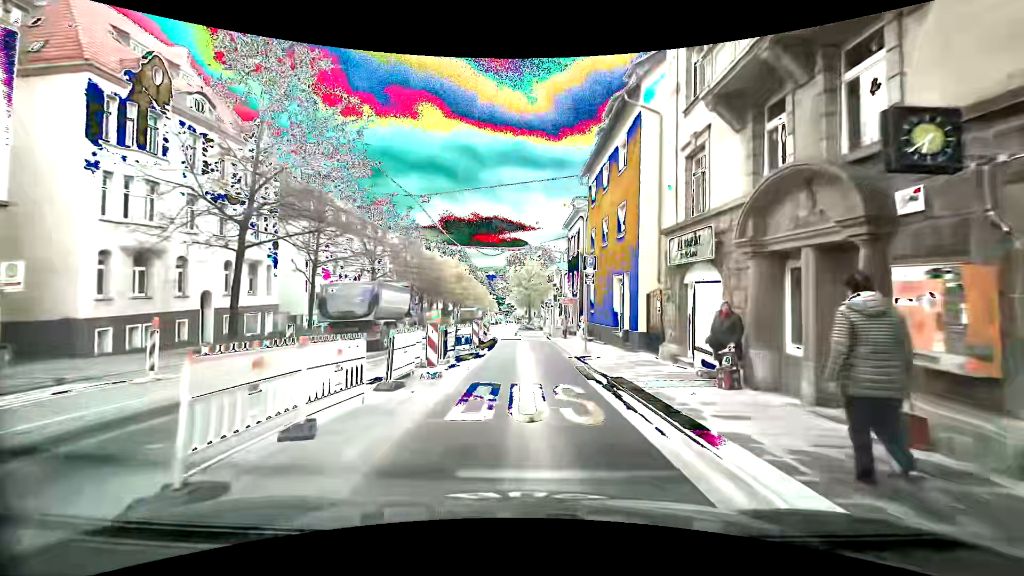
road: secondary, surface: asphalt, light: Day
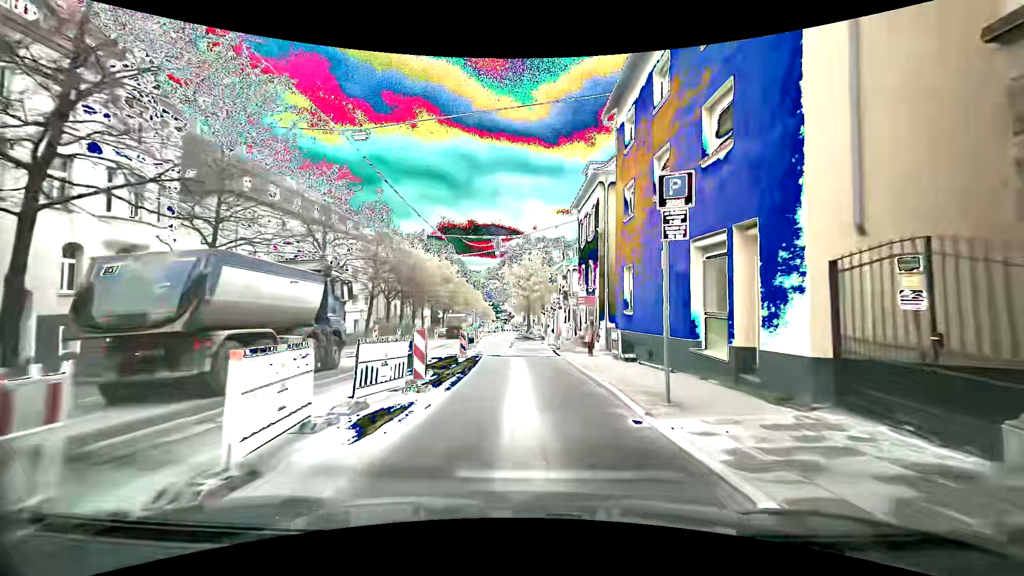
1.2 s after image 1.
(0.0, +11.0) m; -1°
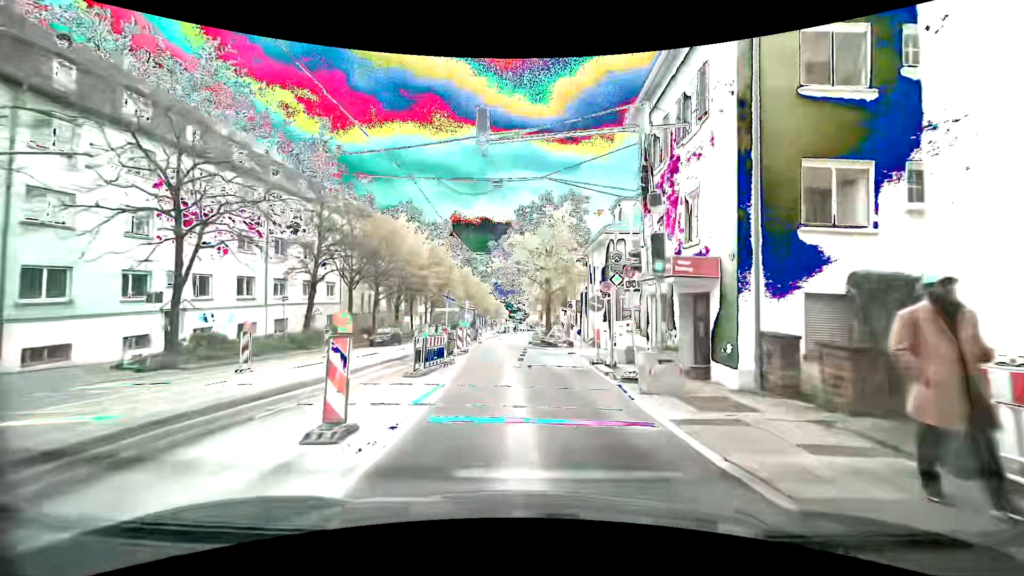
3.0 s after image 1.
(0.0, +16.1) m; 0°
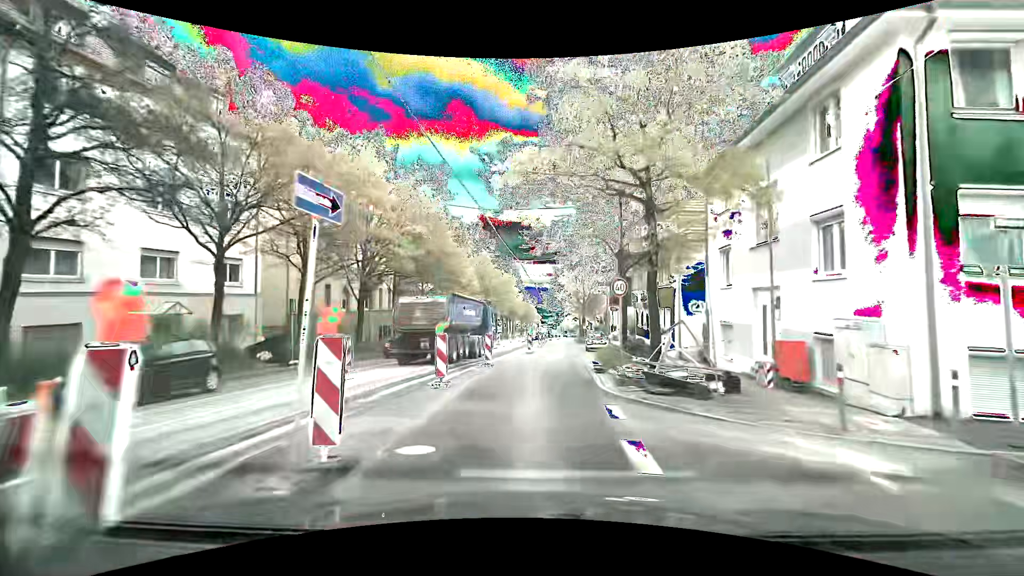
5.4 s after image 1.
(-1.2, +20.8) m; -5°
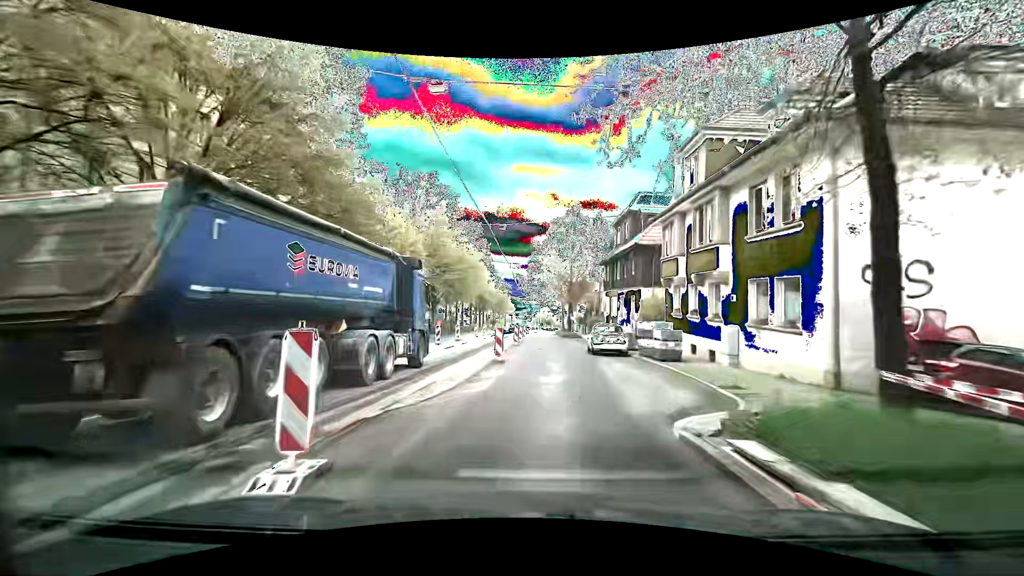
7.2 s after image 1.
(+0.2, +15.5) m; +2°
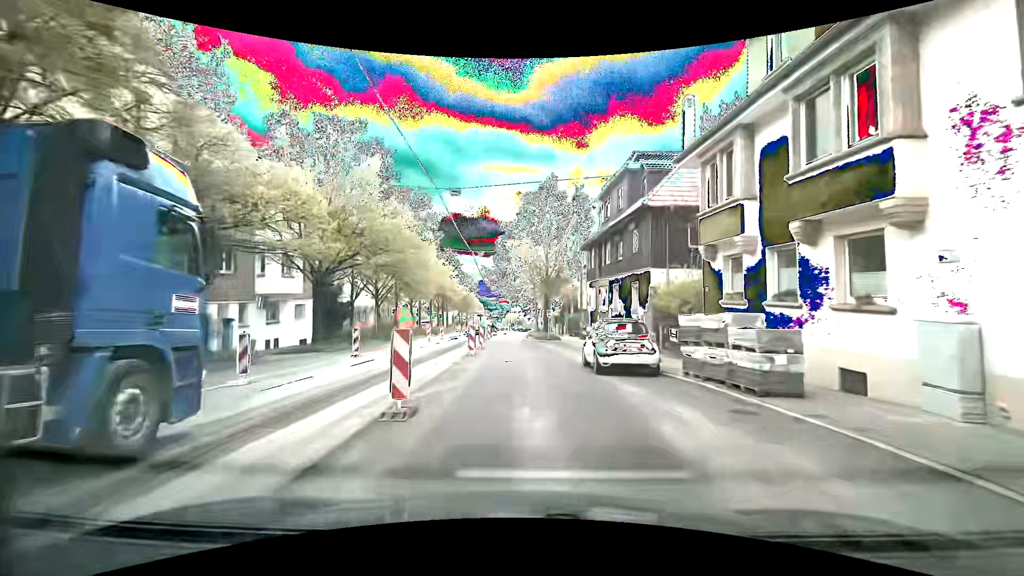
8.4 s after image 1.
(+0.5, +10.4) m; +4°
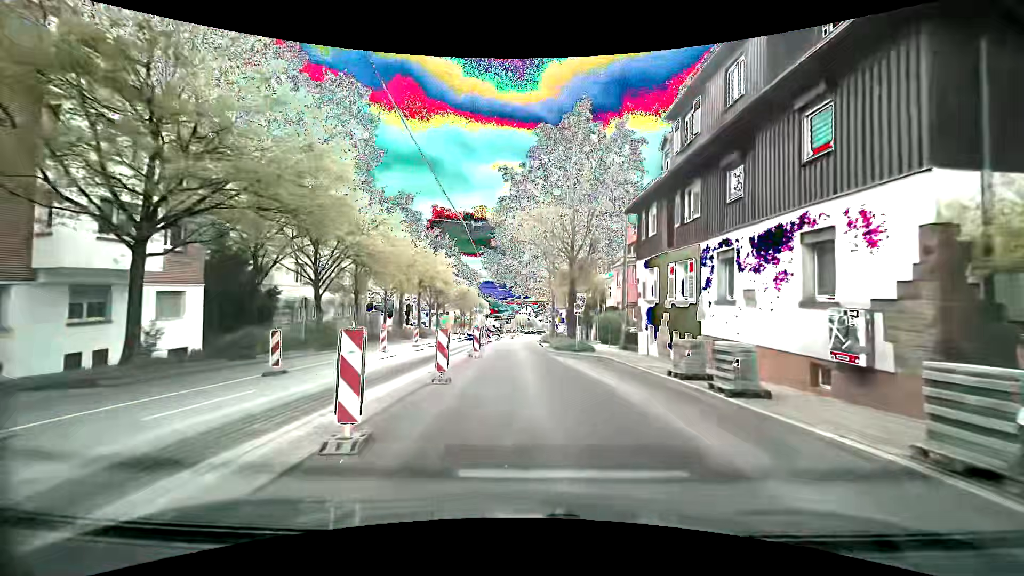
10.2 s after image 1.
(-0.3, +15.7) m; -2°
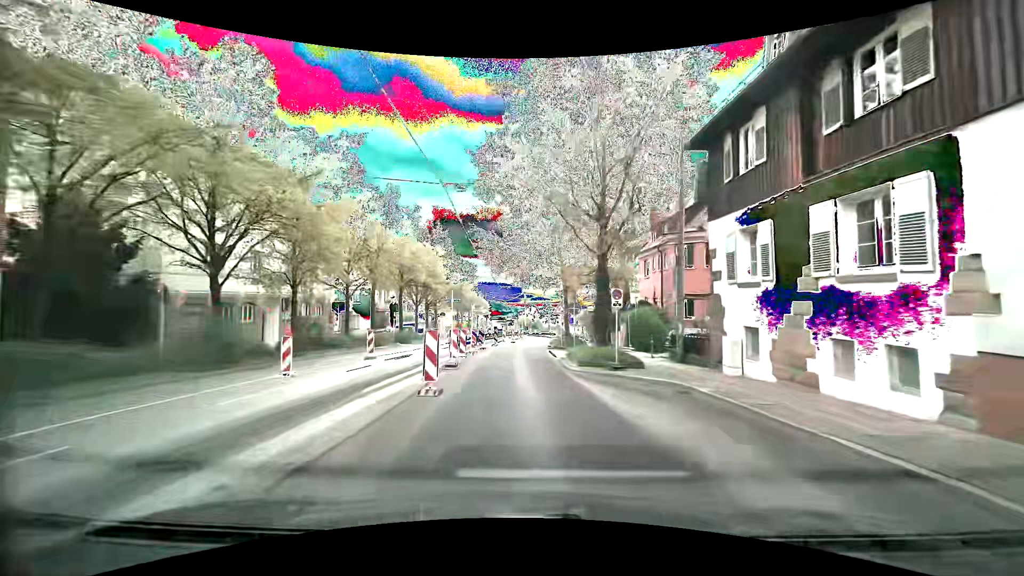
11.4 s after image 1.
(+0.1, +10.7) m; +1°
(0, +10) (0, +20) (-1, +30) (0, +40) (0, +50) (+1, +60) (+1, +70) (+1, +80) (+1, +90) (+1, +100) m
